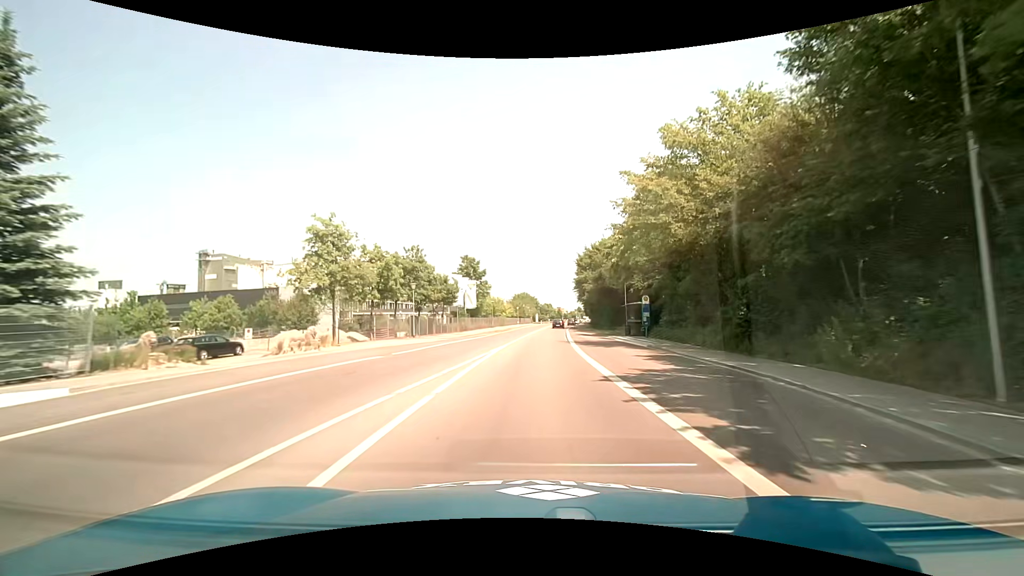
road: primary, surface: asphalt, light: Day
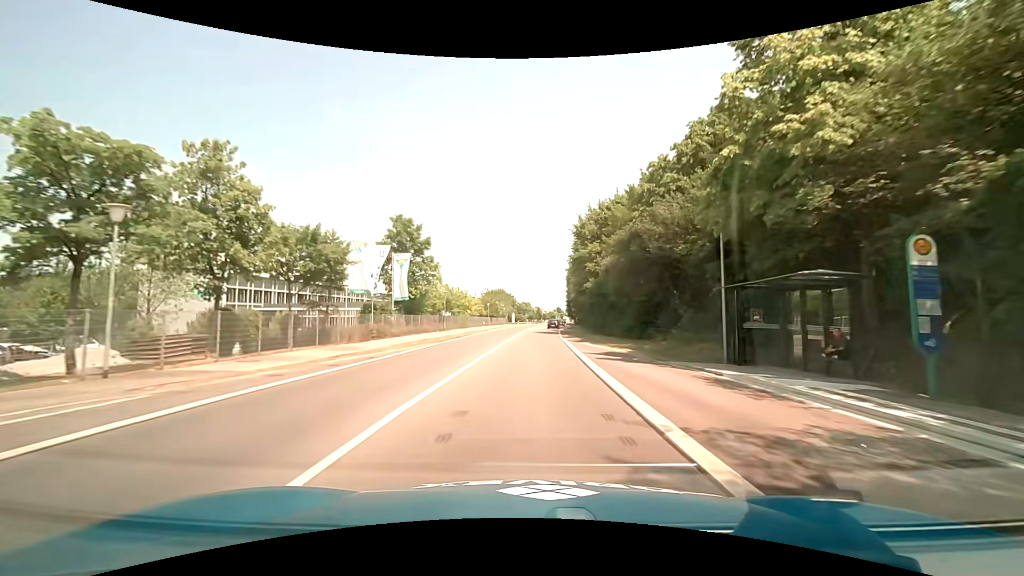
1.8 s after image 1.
(+0.6, +27.8) m; +3°
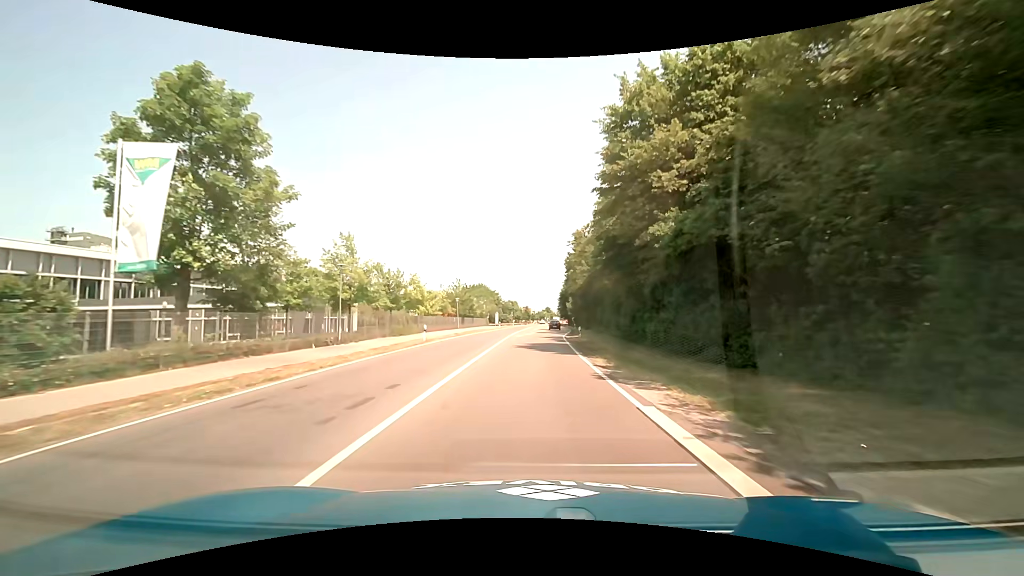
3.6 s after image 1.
(+0.4, +27.7) m; +1°
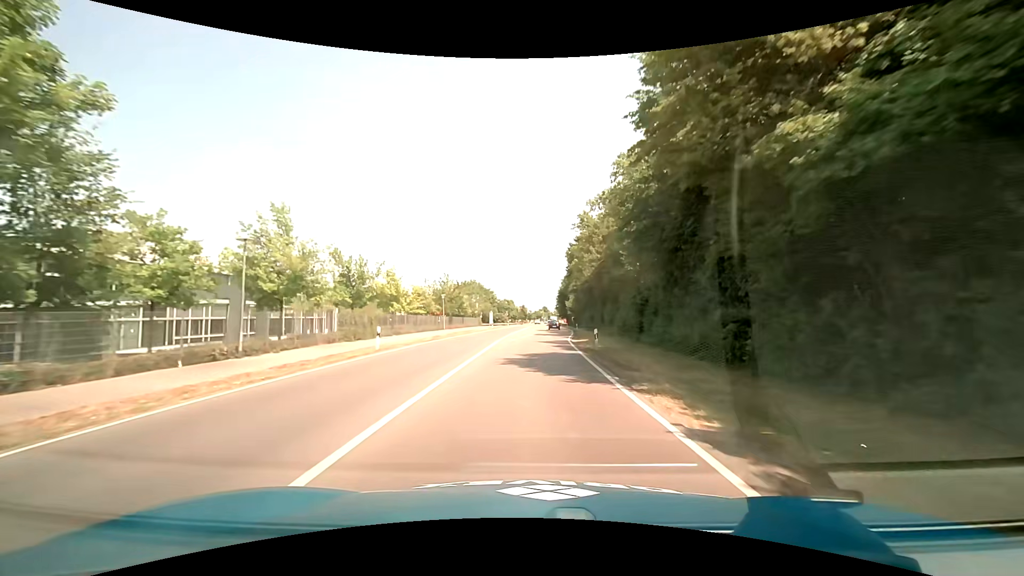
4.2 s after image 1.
(0.0, +9.1) m; +1°
(0, +10) (0, +20) (+1, +30) (+1, +40) (+2, +50) (+3, +60) (+4, +70) (+4, +80) (+5, +90) (+5, +100) m
